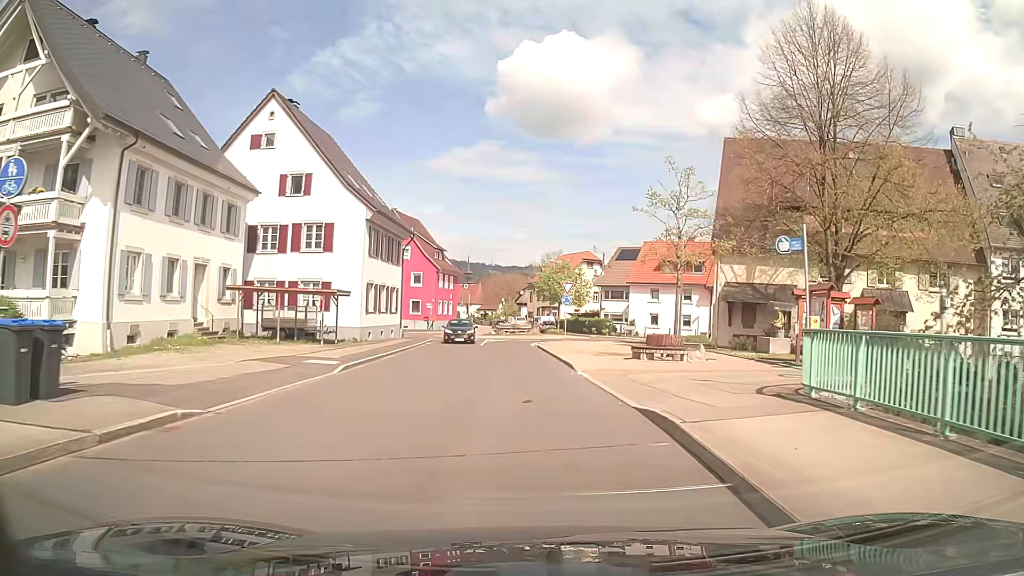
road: tertiary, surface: asphalt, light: Day
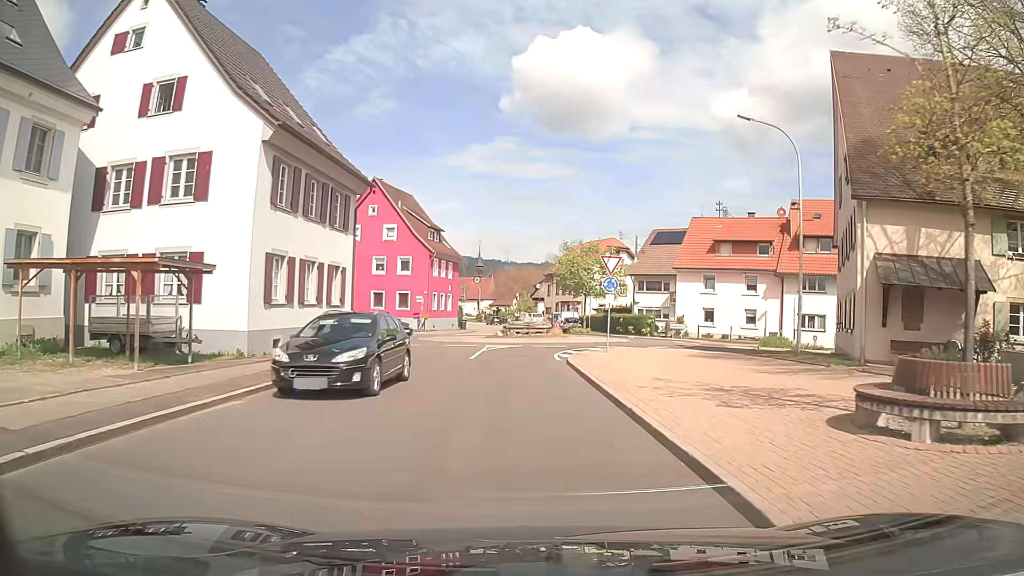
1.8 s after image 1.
(-0.1, +14.7) m; -1°
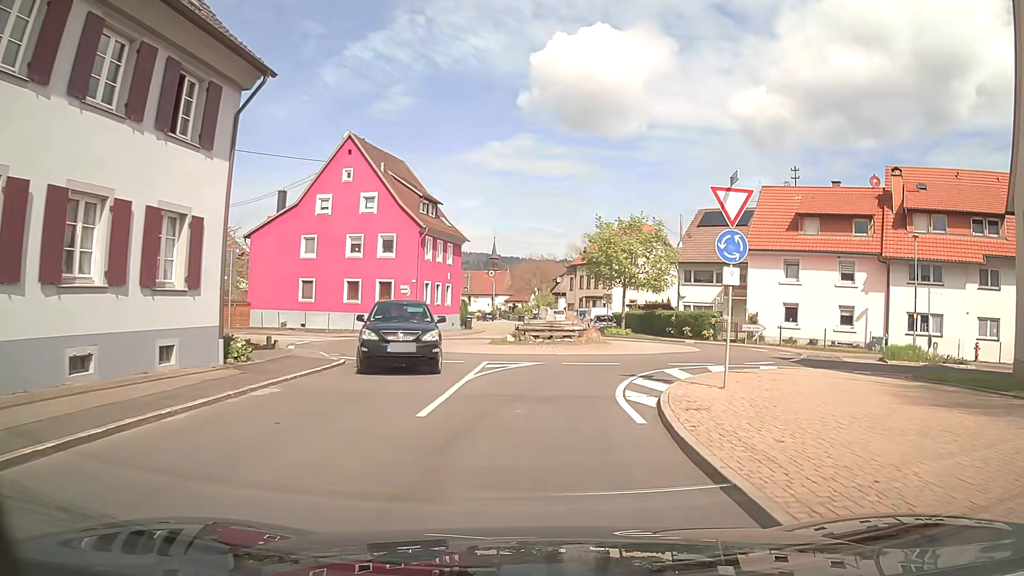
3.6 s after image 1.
(-0.3, +13.2) m; -1°
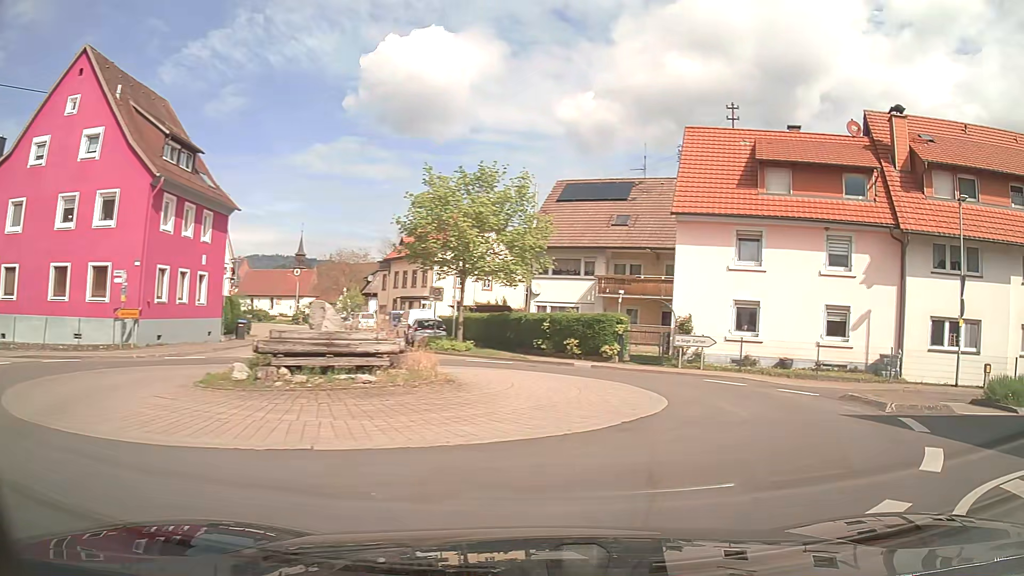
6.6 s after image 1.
(+0.6, +15.6) m; +16°
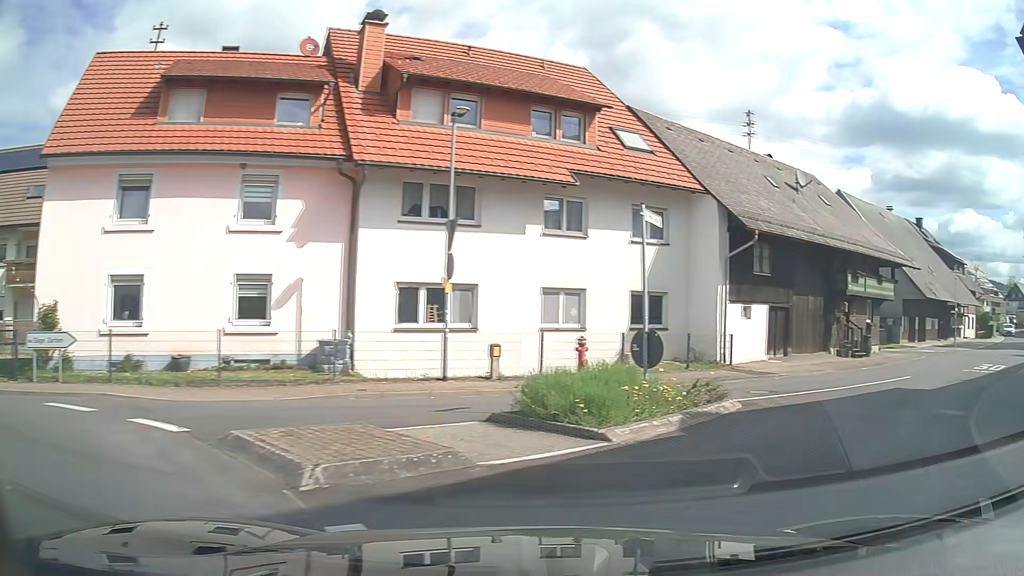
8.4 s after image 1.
(+2.9, +6.9) m; +47°
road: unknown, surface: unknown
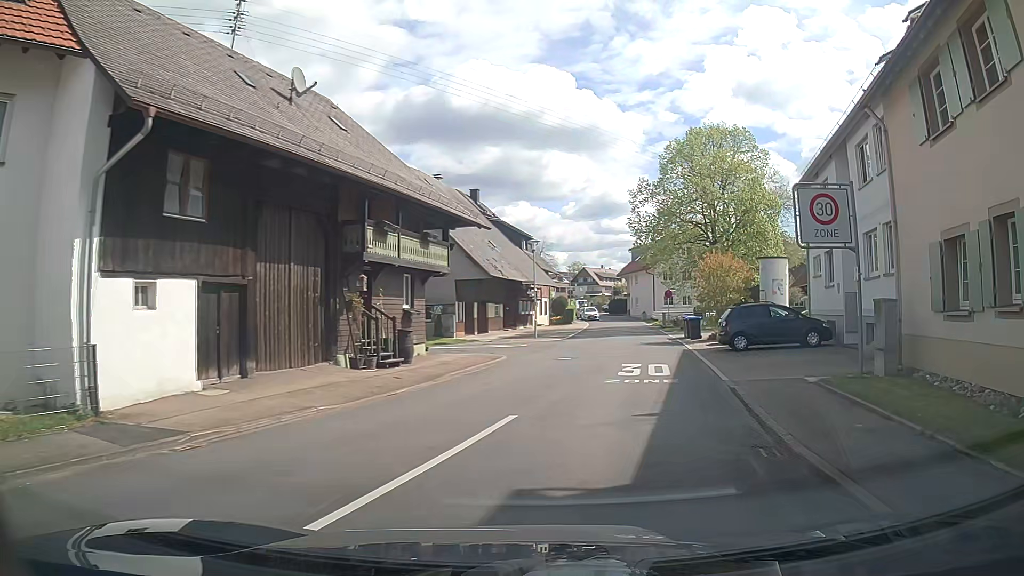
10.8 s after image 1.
(+4.7, +11.4) m; +38°
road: tertiary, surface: asphalt
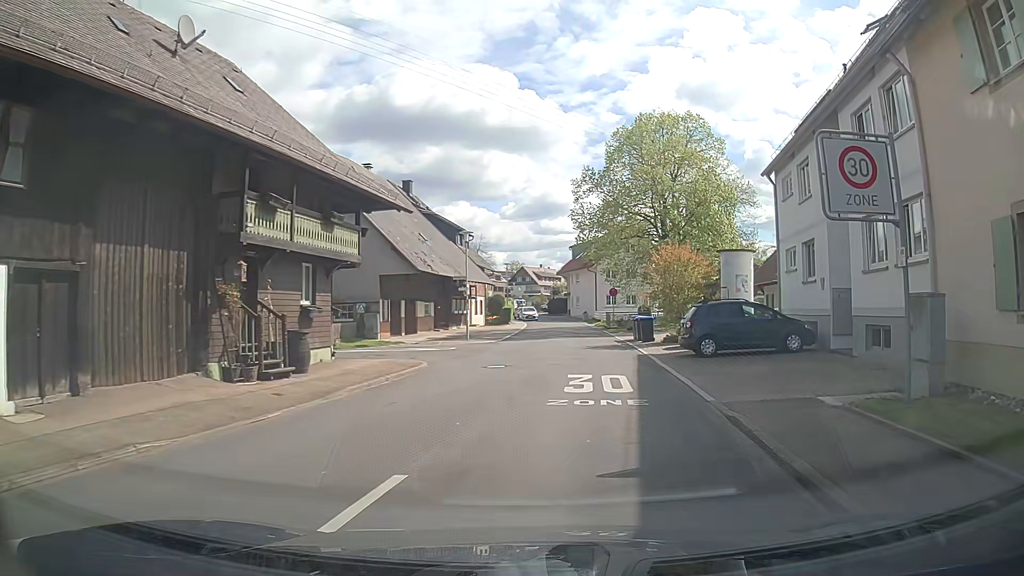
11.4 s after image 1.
(+0.1, +3.8) m; +5°
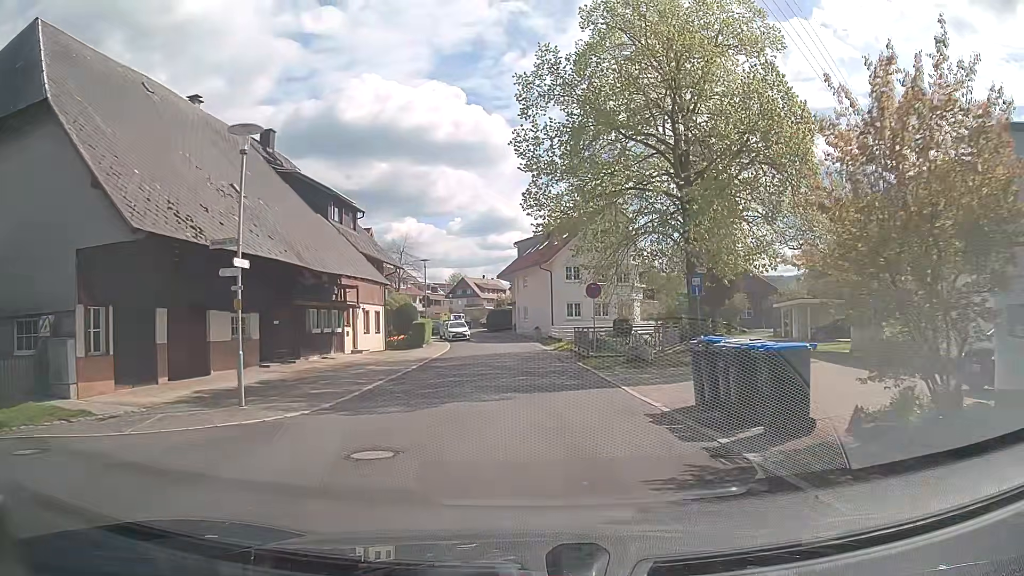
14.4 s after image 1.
(+1.3, +21.3) m; +5°
(0, +10) (0, +20) (0, +30) (-1, +40) (-2, +50) (-4, +60) (-6, +69) (-9, +79) (-10, +89) (-11, +99) m
